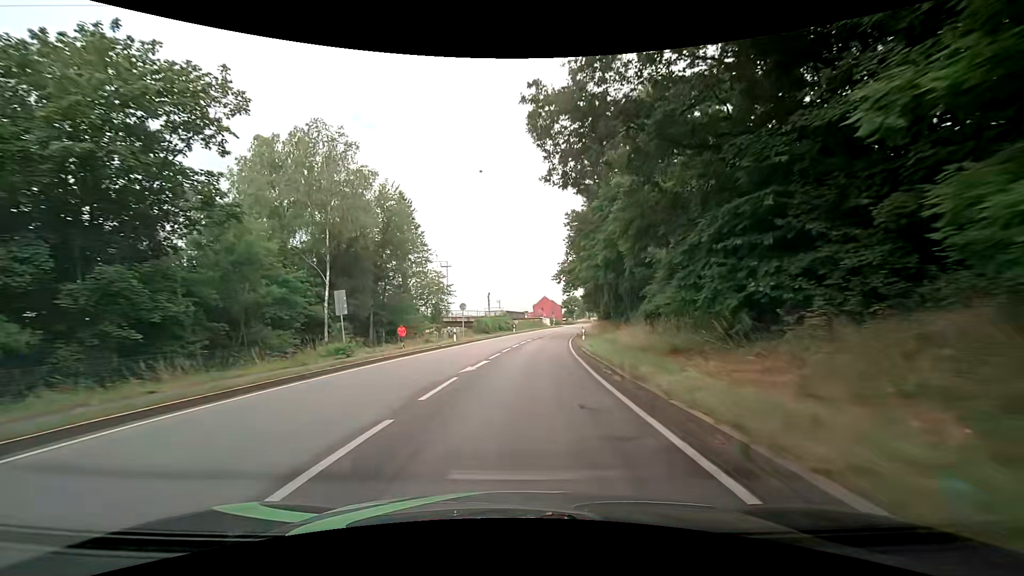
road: primary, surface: asphalt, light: Day
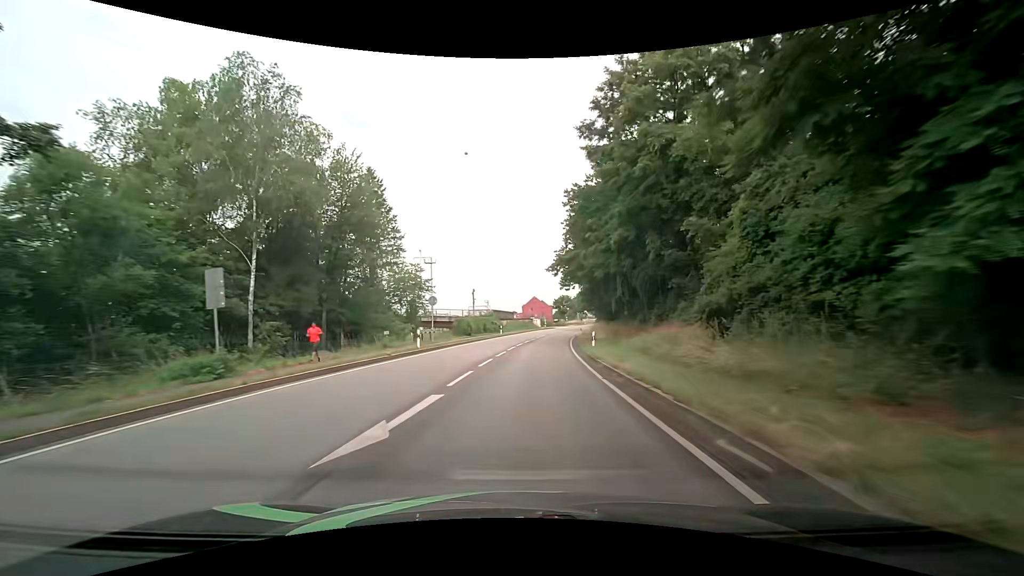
(+0.2, +9.8) m; +1°
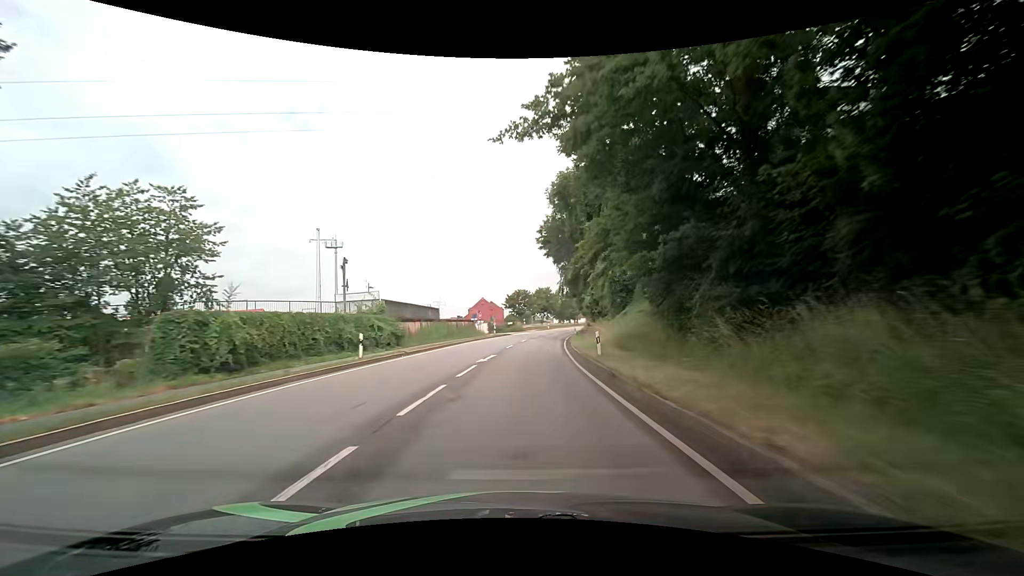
(+2.5, +39.5) m; +6°
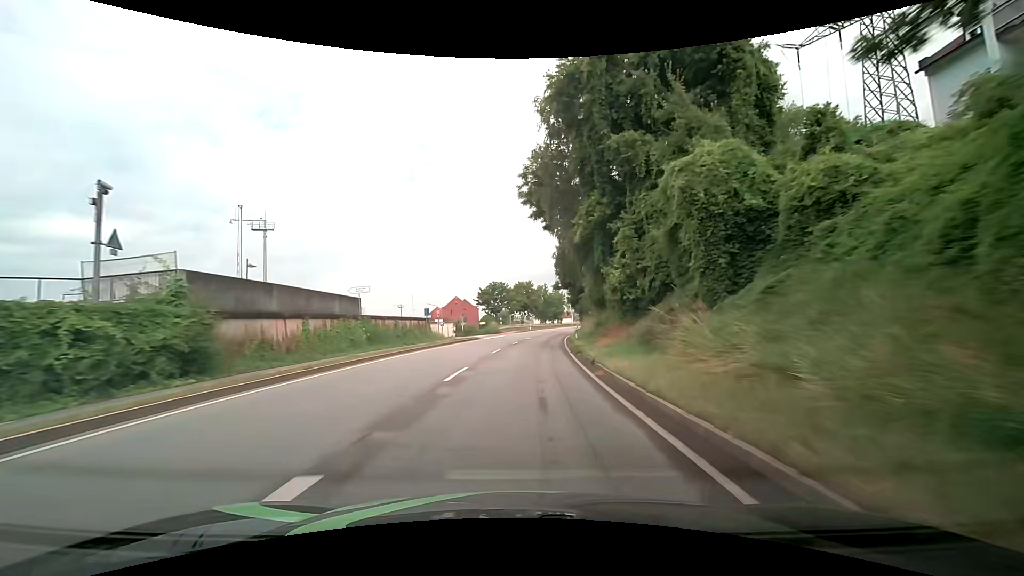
(+0.5, +20.0) m; +3°
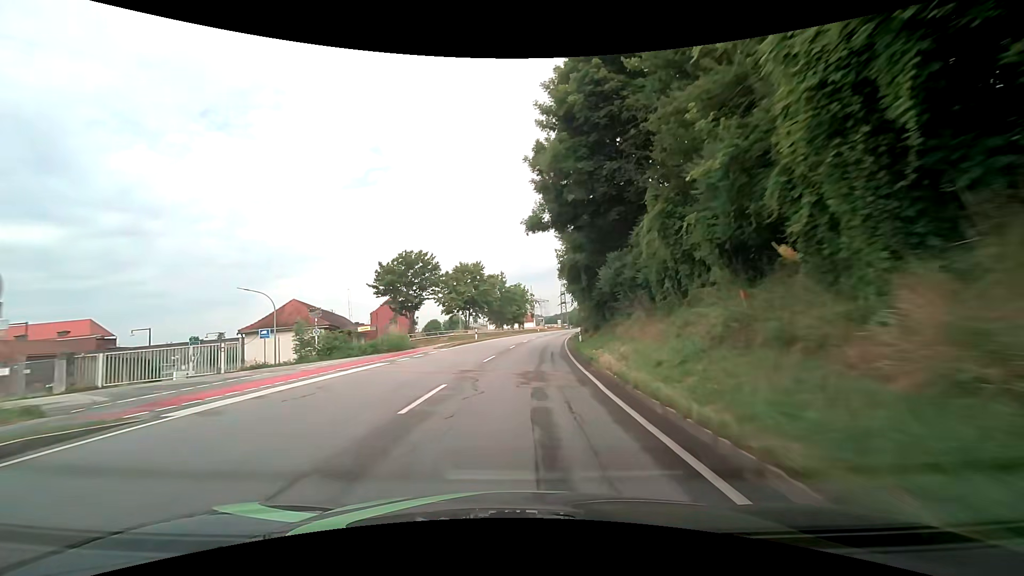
(+1.6, +40.2) m; +4°
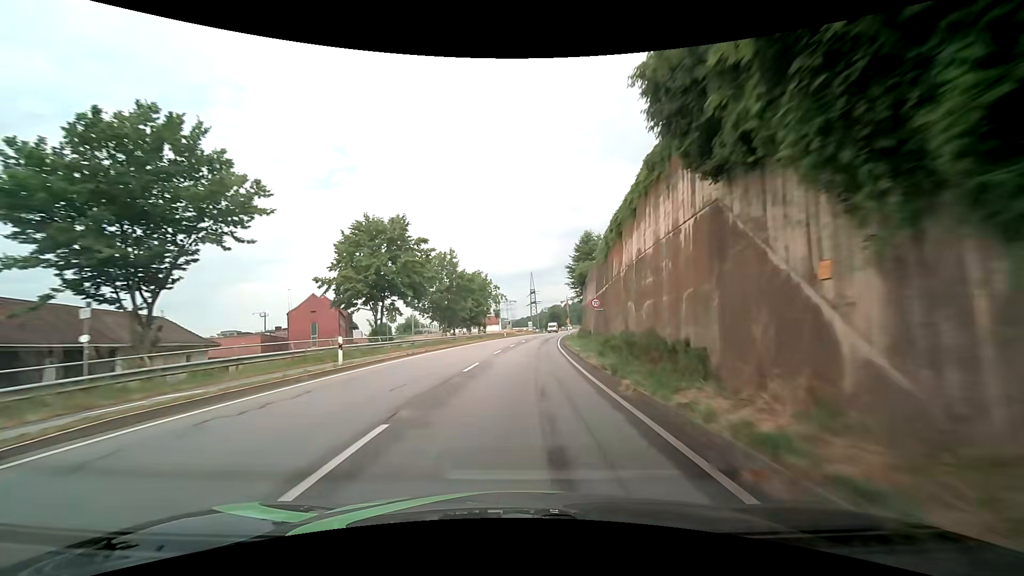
(+1.2, +30.2) m; +5°
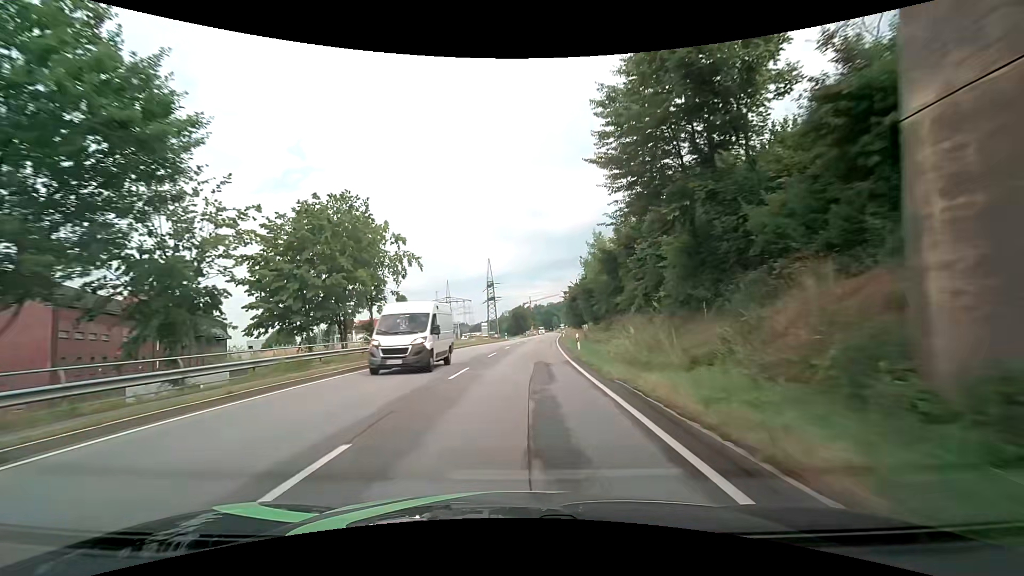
(+2.0, +50.0) m; +4°
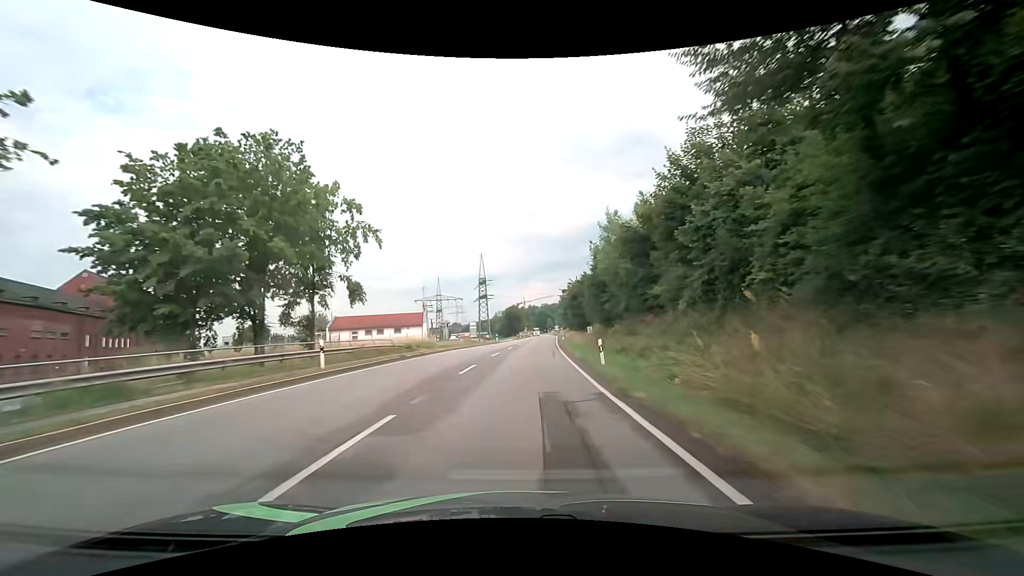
(0.0, +9.9) m; 0°
(0, +10) (0, +20) (+1, +30) (+2, +40) (+2, +50) (+3, +60) (+4, +70) (+5, +80) (+5, +90) (+6, +100) m
